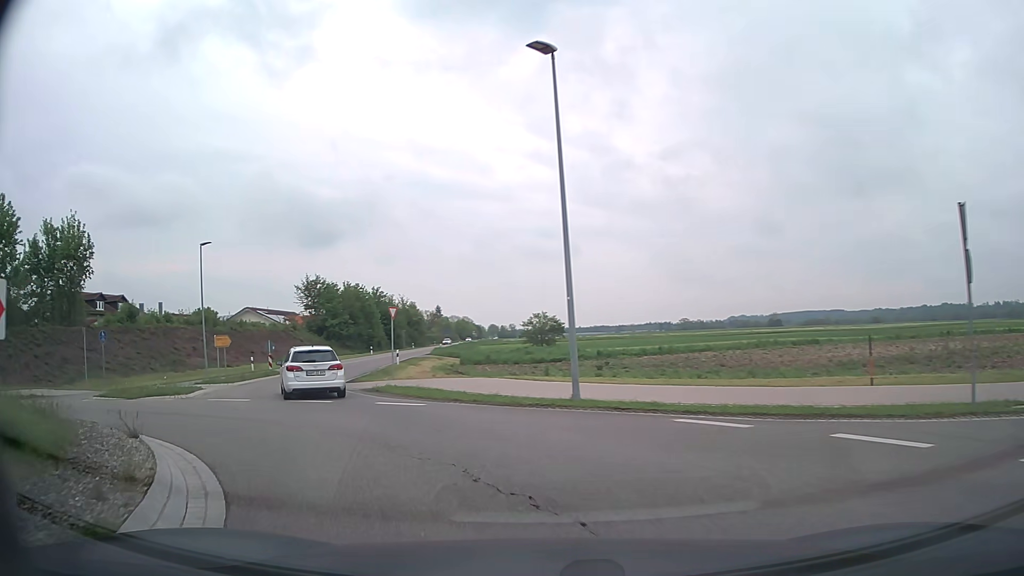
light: Day
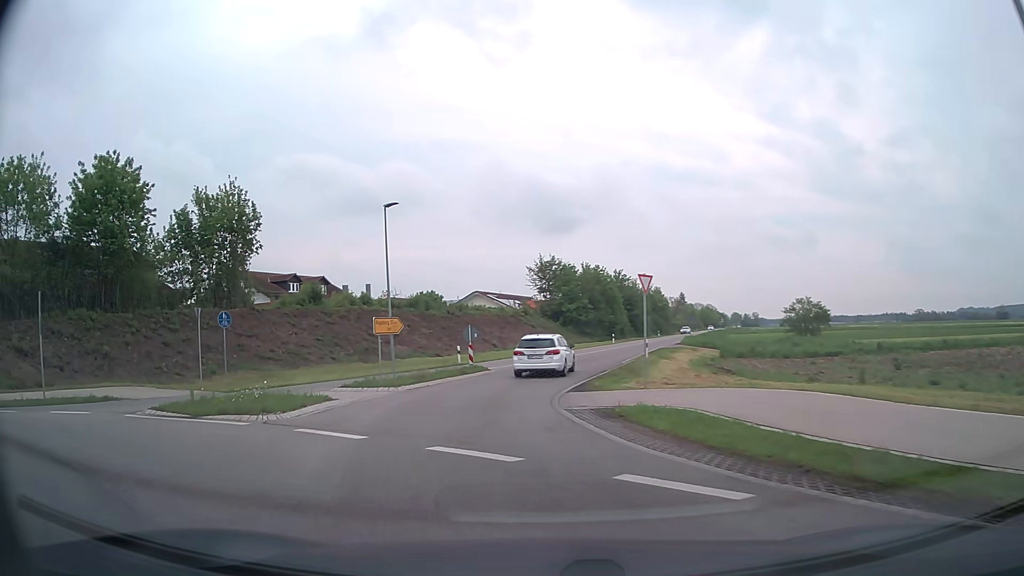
(-1.8, +9.6) m; -21°
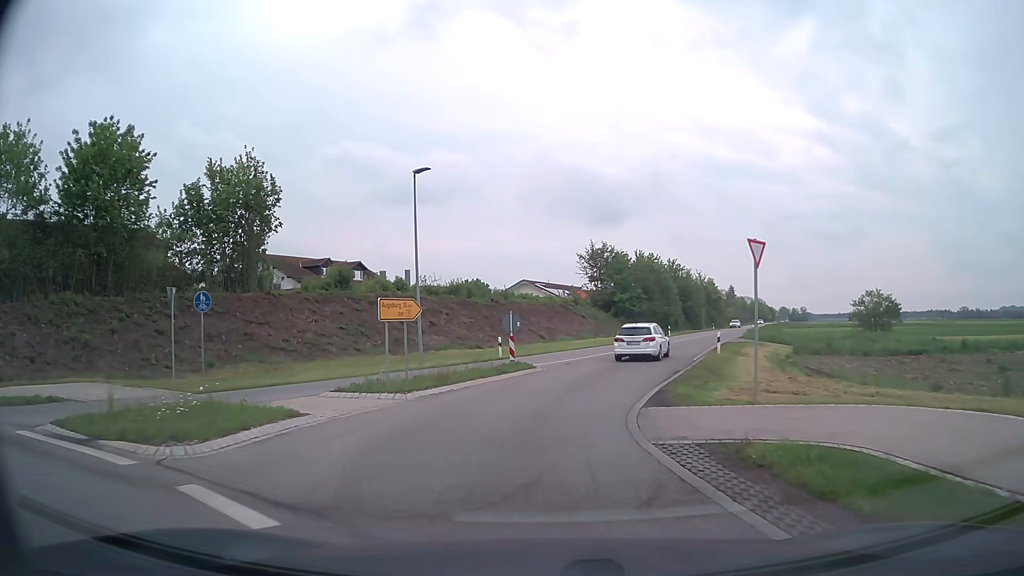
(-0.3, +5.4) m; -4°
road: secondary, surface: asphalt
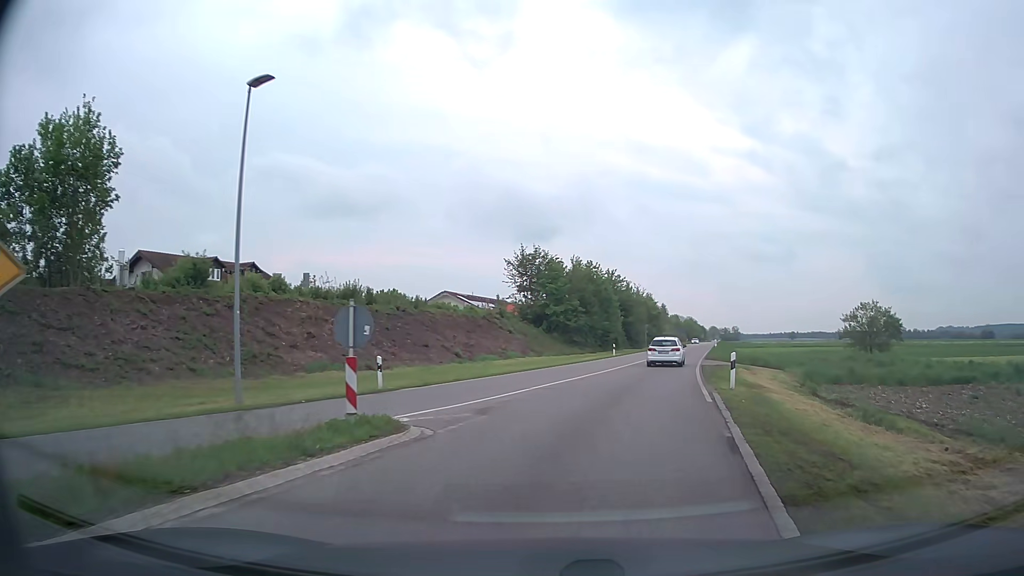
(+0.4, +12.3) m; +5°
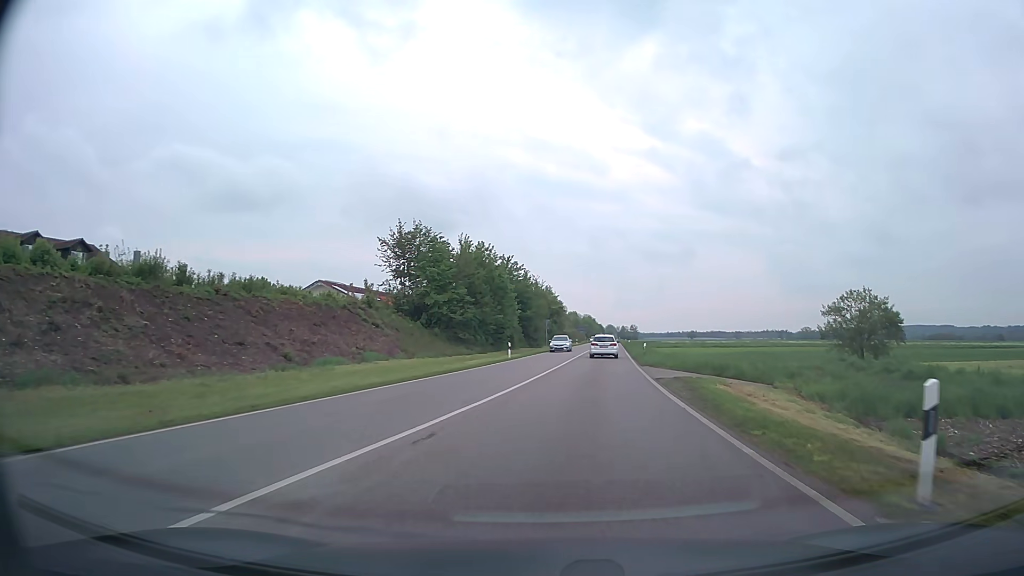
(+1.3, +14.2) m; +9°
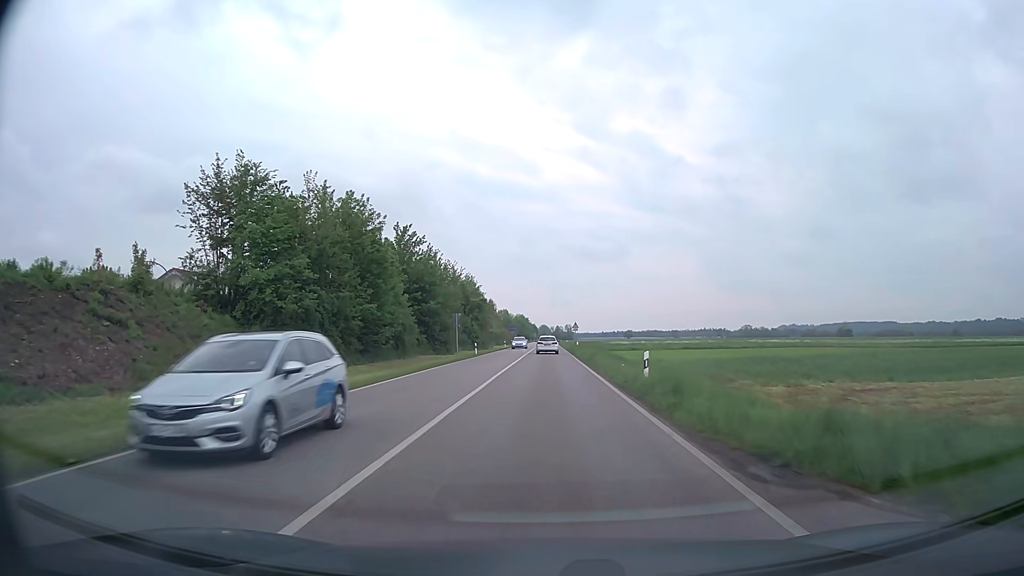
(+2.1, +25.8) m; +6°
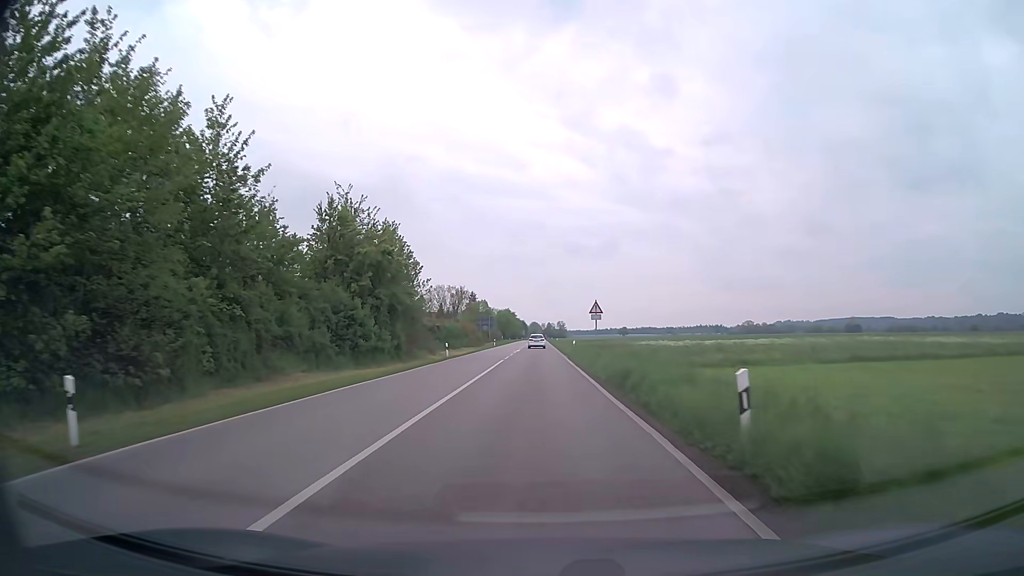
(+0.5, +49.8) m; +1°
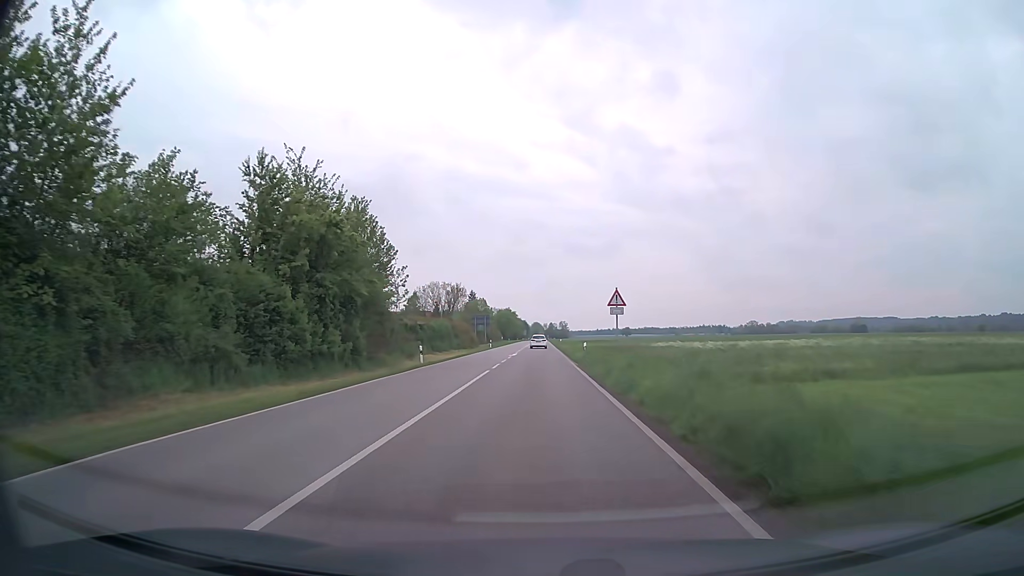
(0.0, +10.6) m; 0°
(0, +10) (0, +20) (0, +30) (0, +40) (0, +50) (0, +60) (0, +70) (-1, +80) (-1, +90) (-1, +100) m
